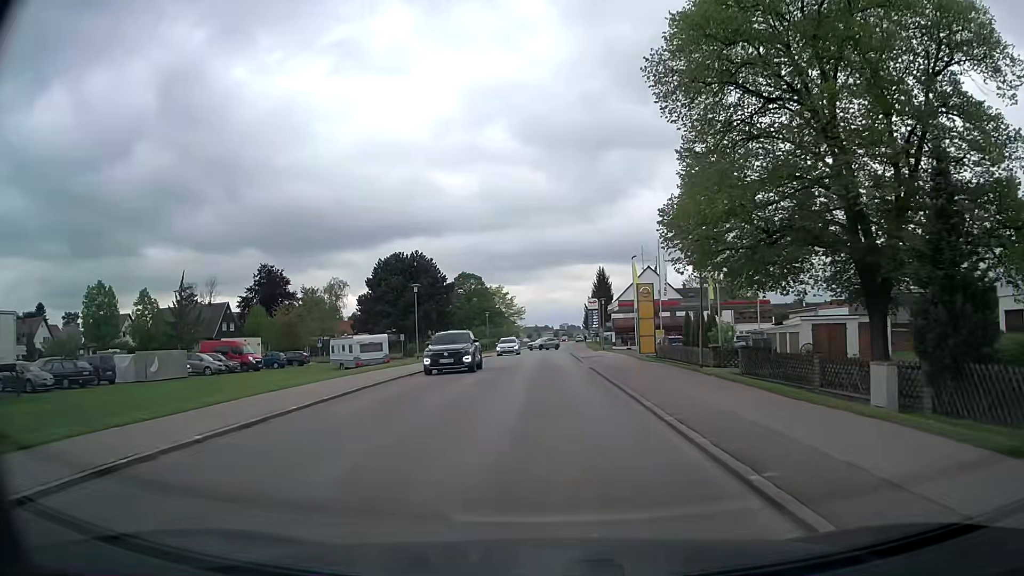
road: tertiary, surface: asphalt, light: Day
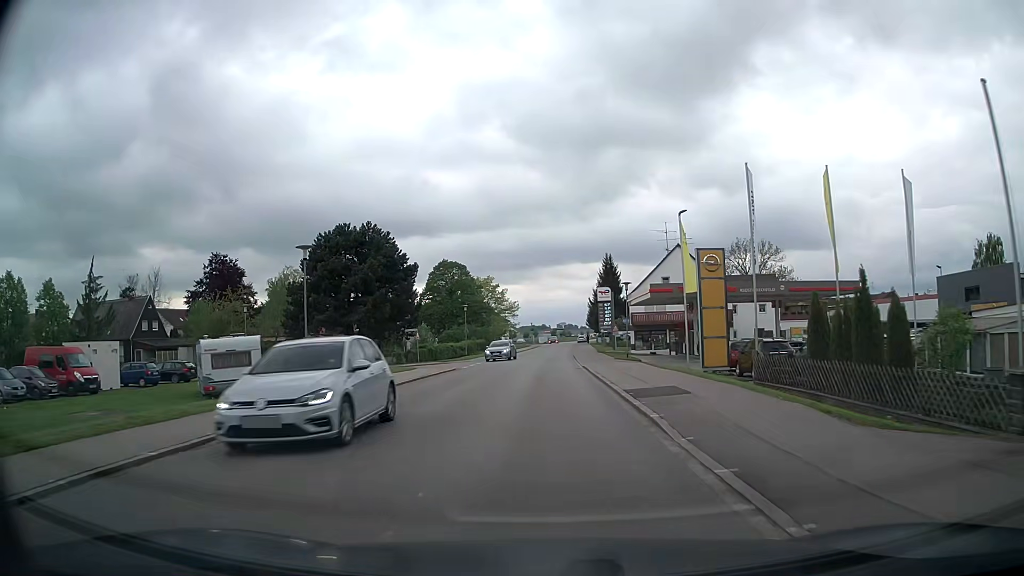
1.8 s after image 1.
(+0.1, +21.4) m; +1°
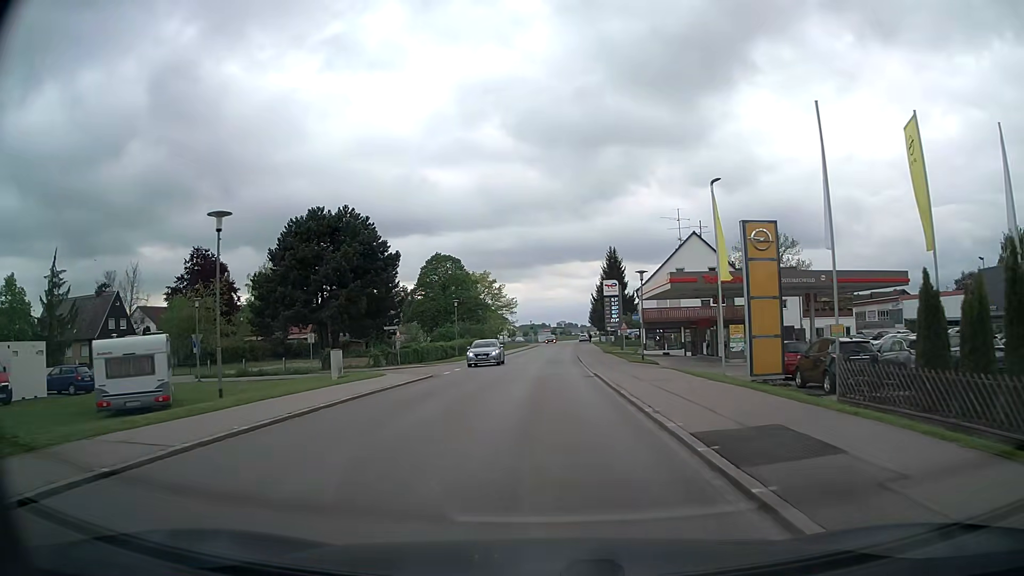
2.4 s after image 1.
(-0.1, +7.2) m; 0°
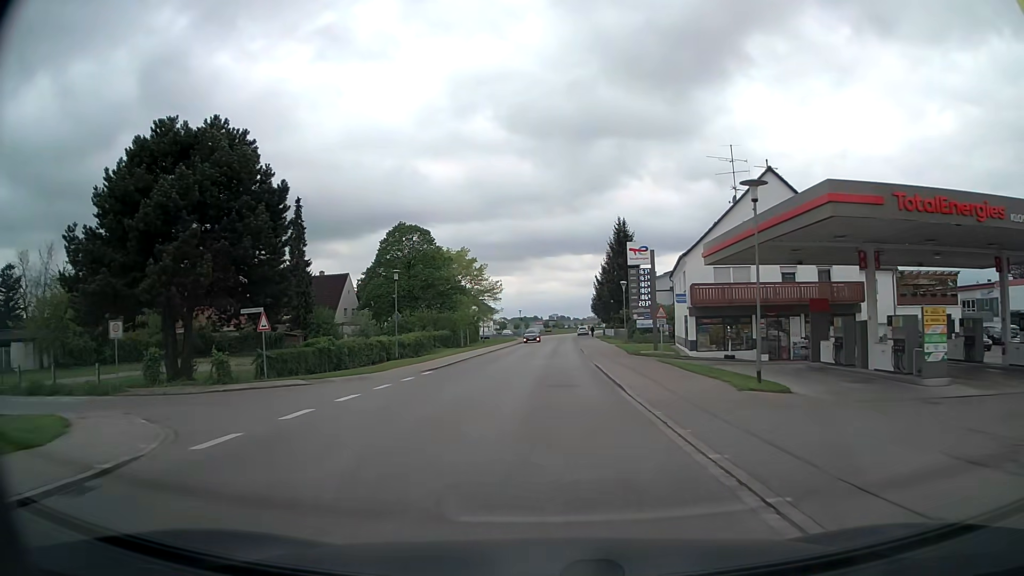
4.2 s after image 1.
(0.0, +22.3) m; +1°
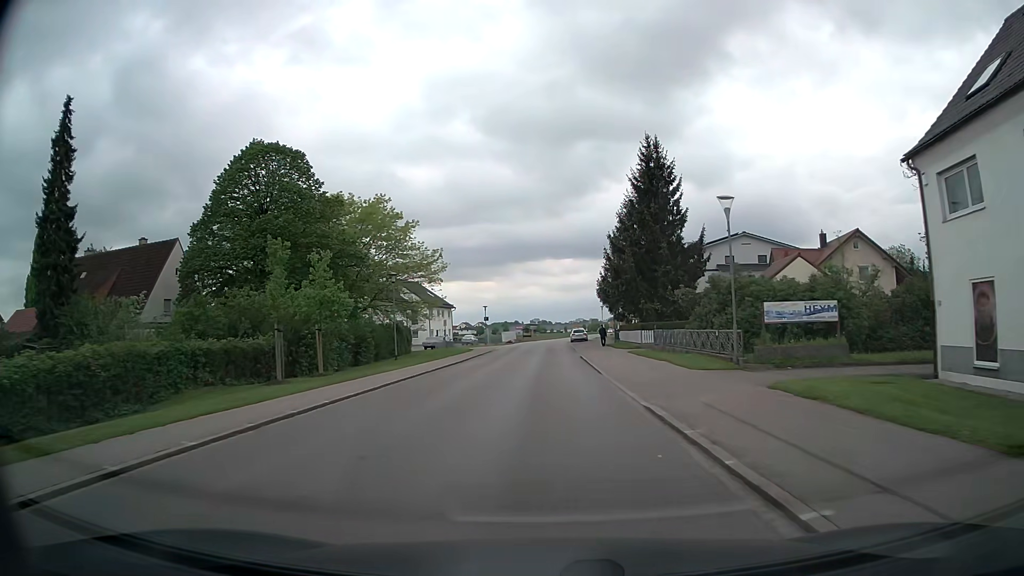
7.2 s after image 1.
(+0.3, +39.1) m; +1°
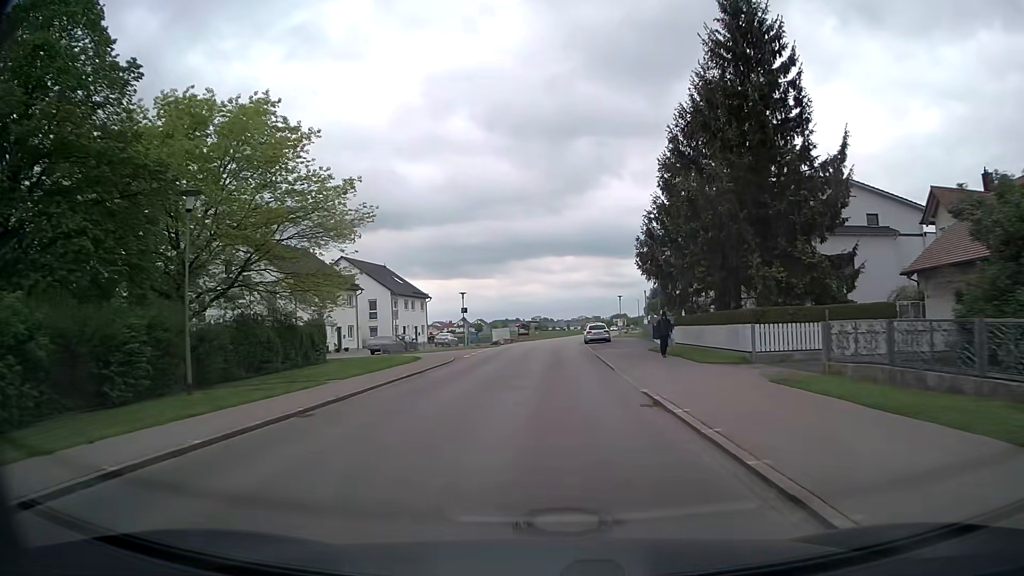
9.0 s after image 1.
(+0.1, +24.4) m; 0°
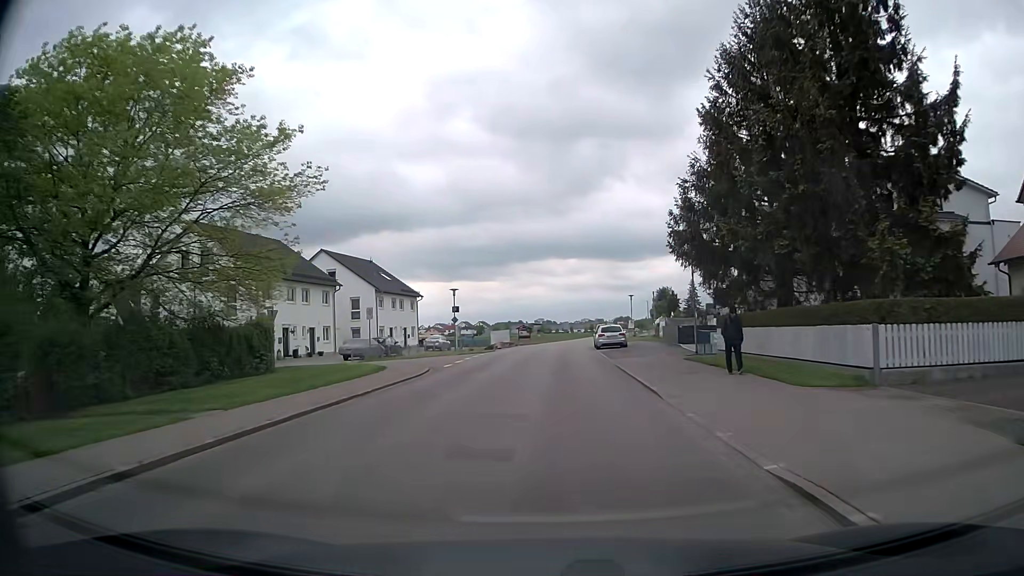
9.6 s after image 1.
(0.0, +8.1) m; -1°
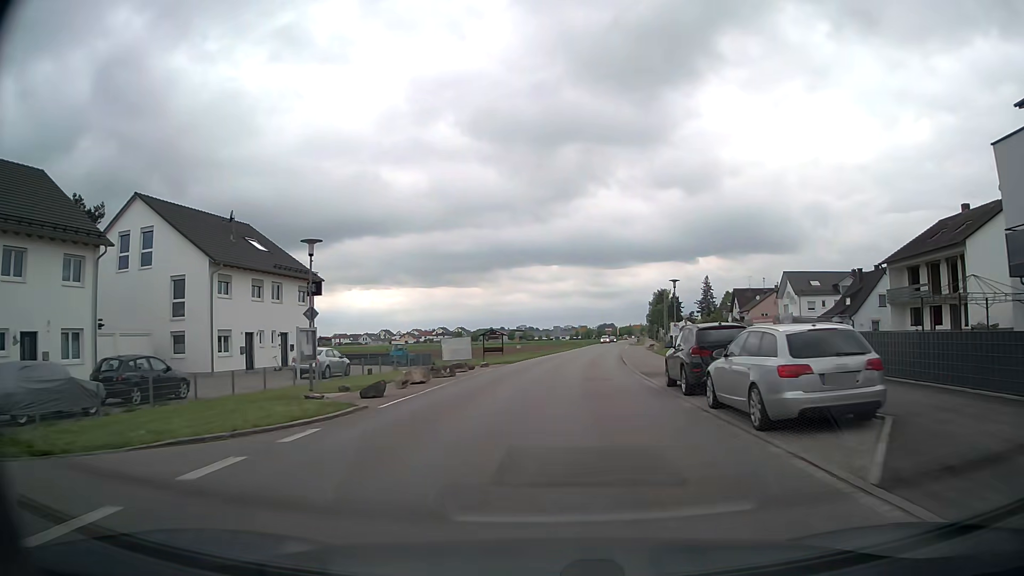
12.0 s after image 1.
(-0.1, +31.7) m; +1°
(0, +10) (+1, +20) (+2, +30) (+3, +40) (+4, +50) (+5, +60) (+6, +70) (+7, +80) (+9, +90) (+10, +99) m
